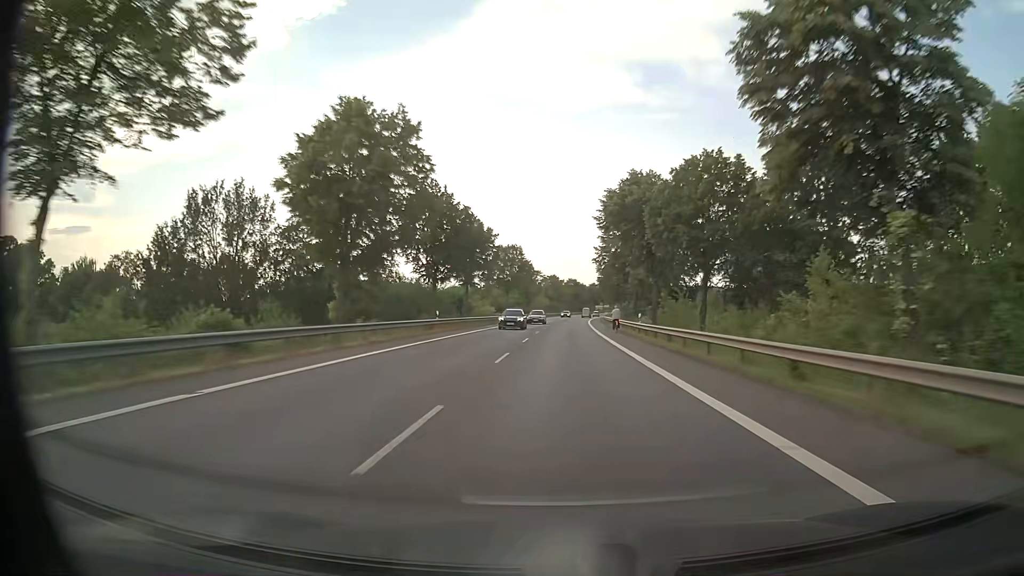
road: primary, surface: asphalt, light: Day
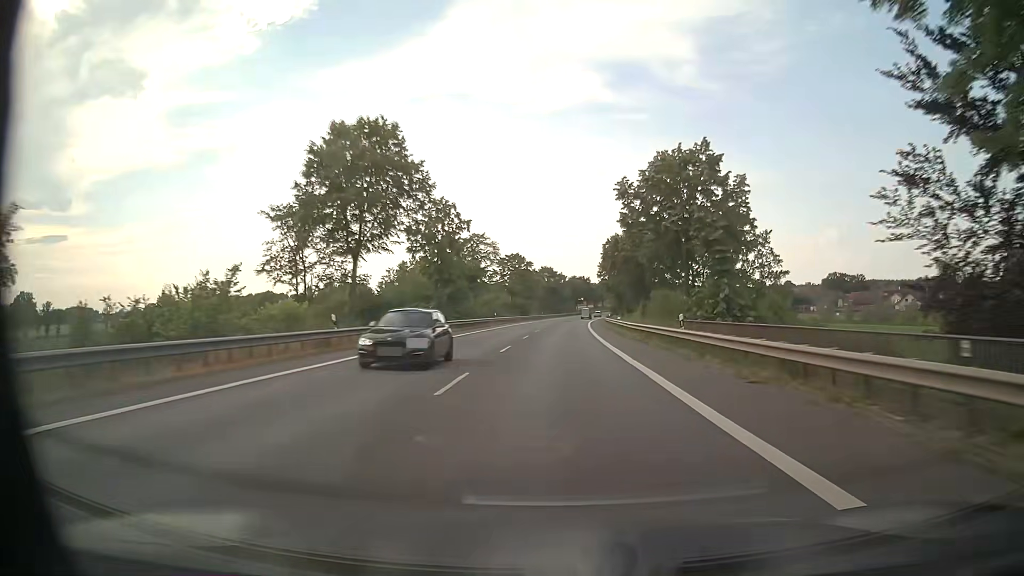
(+0.9, +66.7) m; +2°
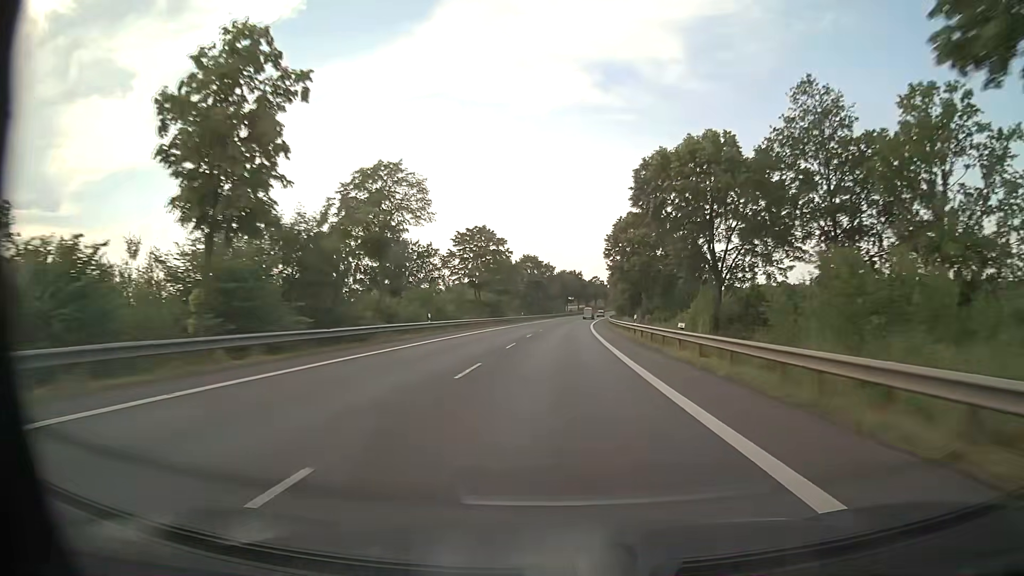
(+0.2, +33.3) m; +1°
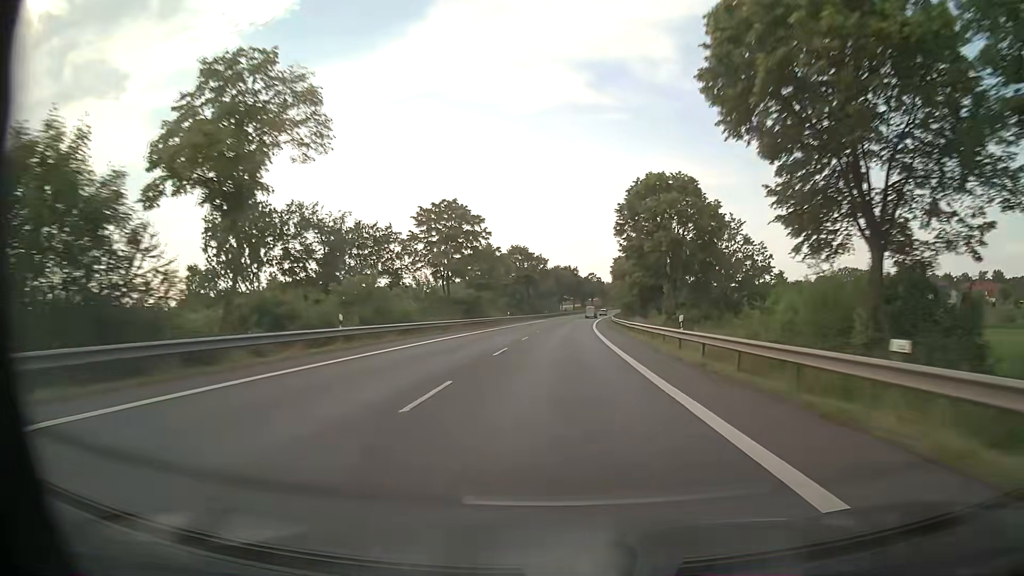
(+0.1, +16.6) m; +1°
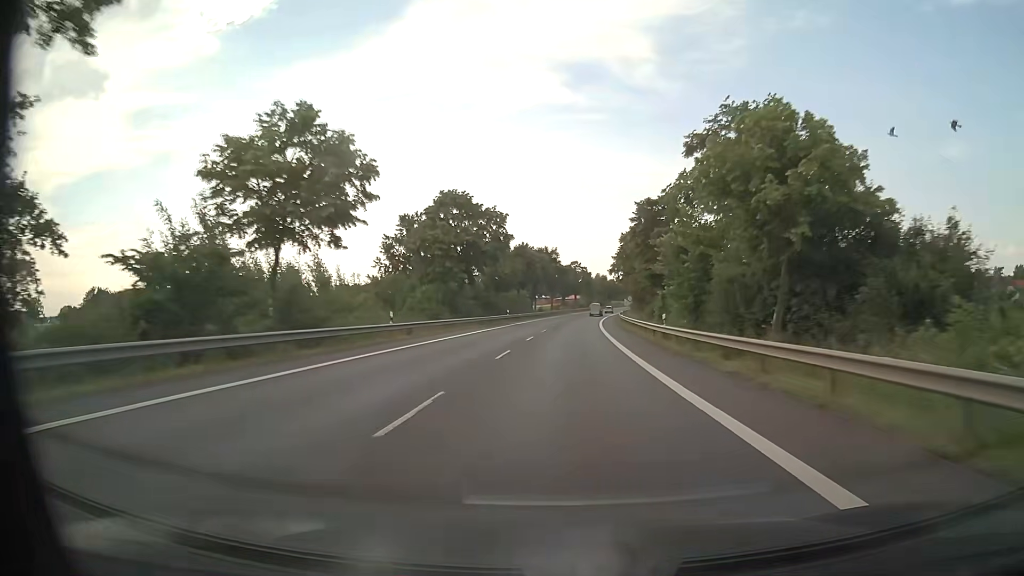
(+0.8, +49.9) m; +2°
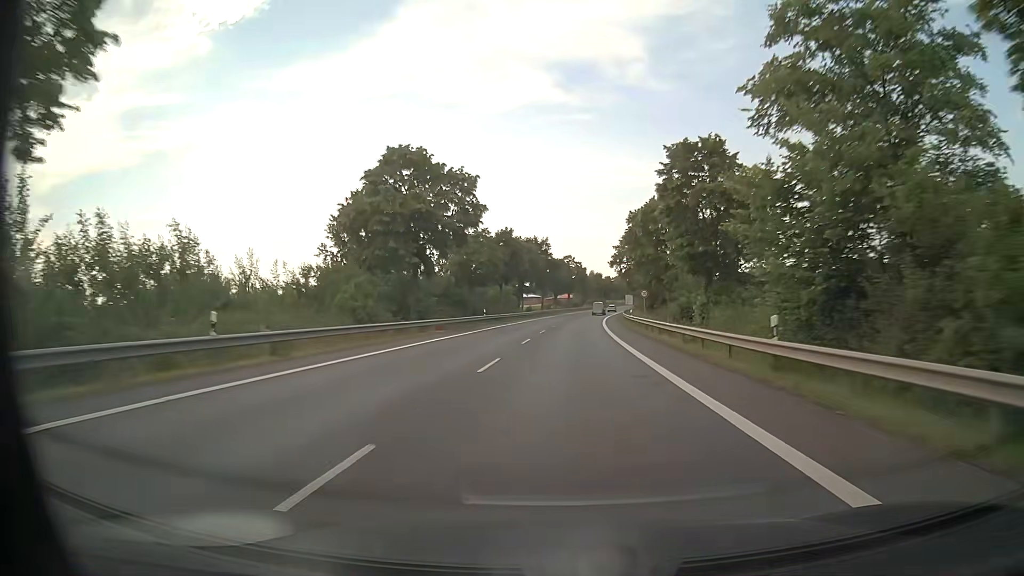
(+0.1, +16.6) m; +1°
